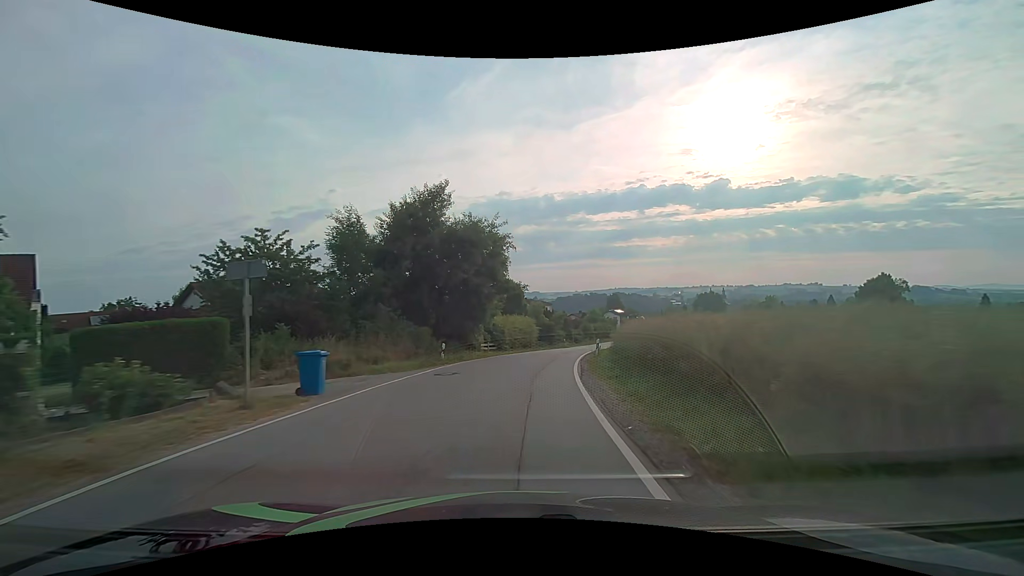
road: secondary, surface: asphalt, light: Day
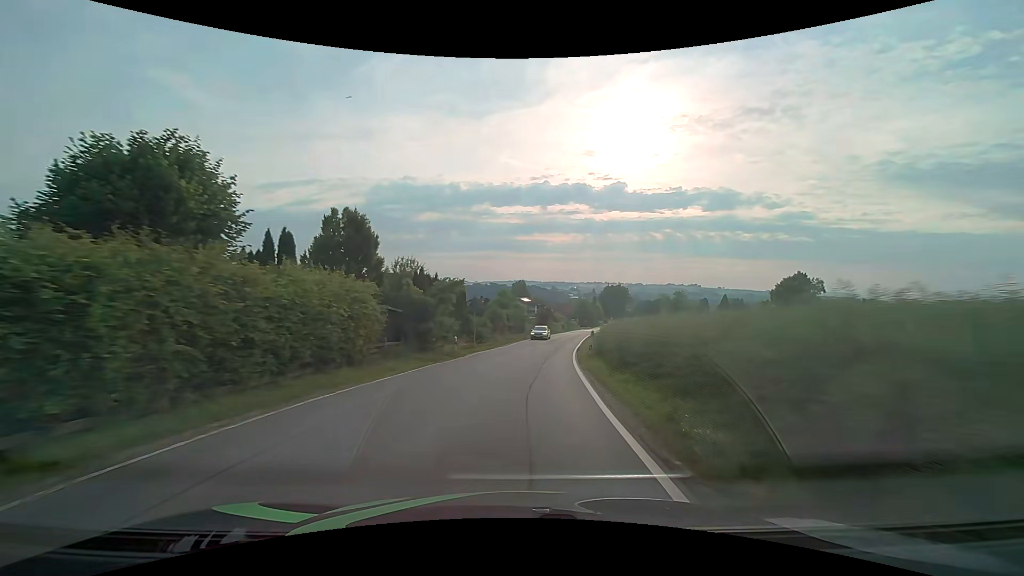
(+3.0, +32.9) m; +11°
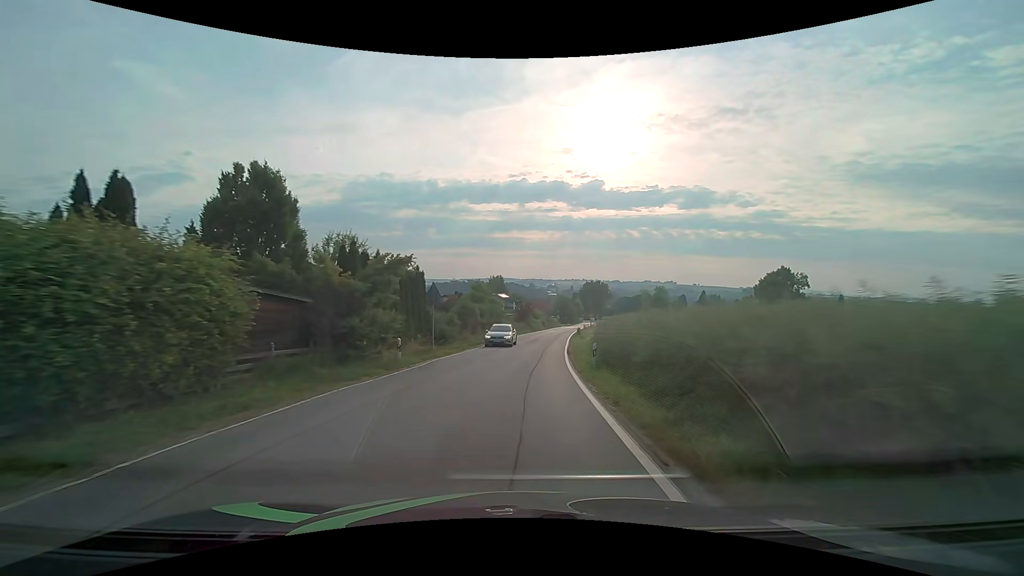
(+0.2, +8.2) m; +3°
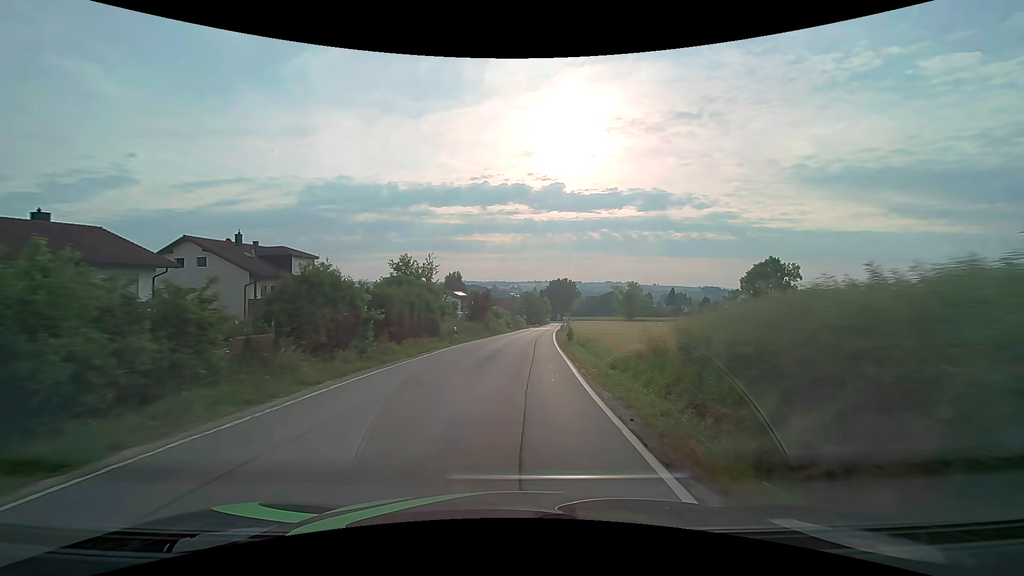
(+0.8, +24.0) m; +3°
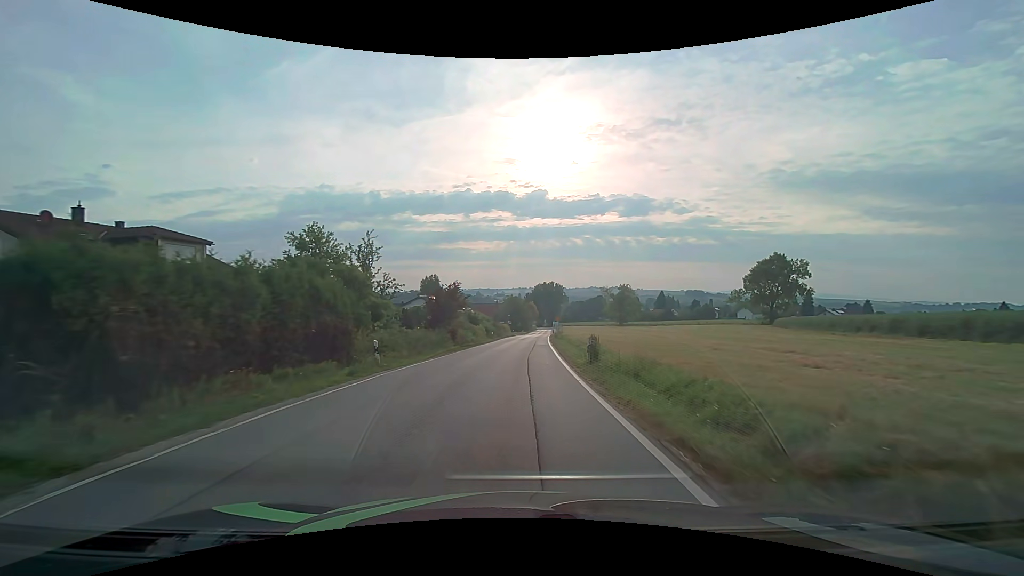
(+0.3, +15.5) m; +2°
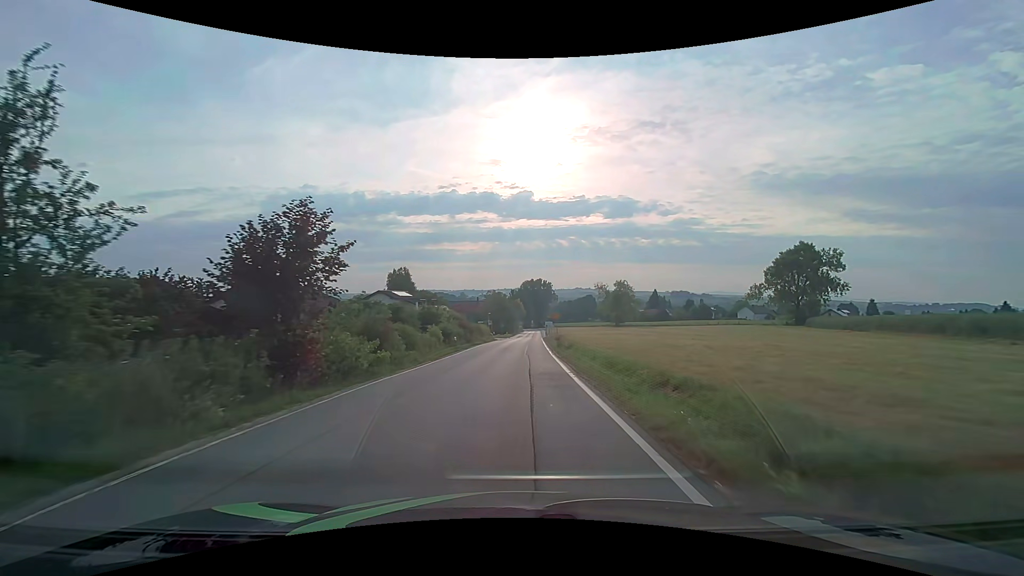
(+0.4, +23.0) m; +2°
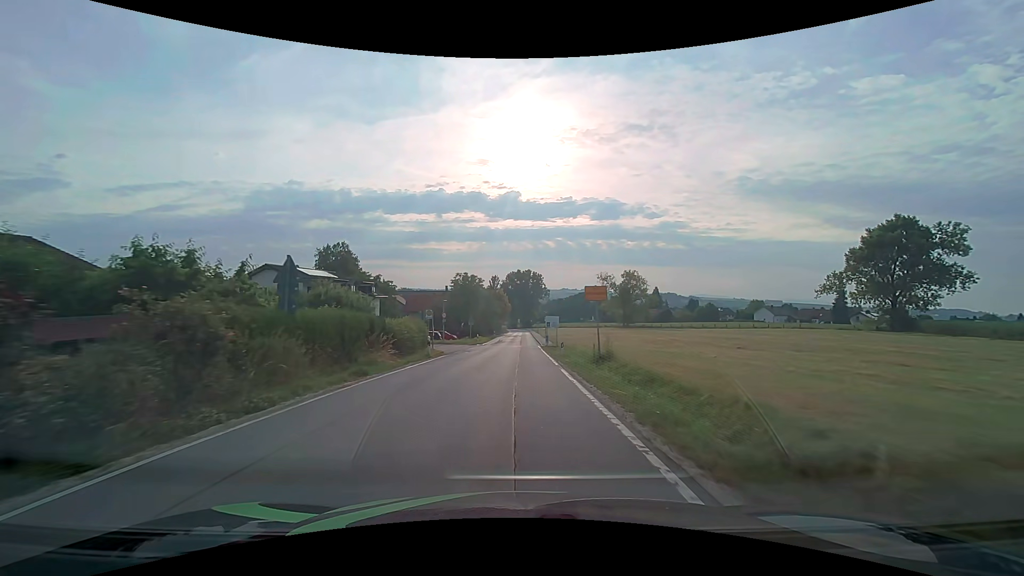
(+0.8, +38.3) m; +2°
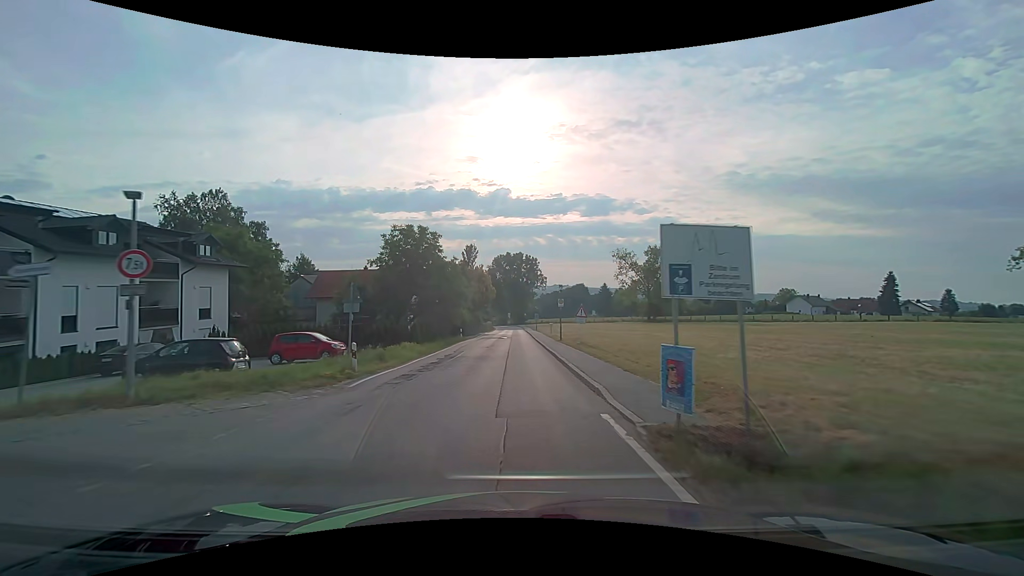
(+0.5, +38.4) m; +1°
(0, +10) (0, +20) (0, +30) (0, +40) (0, +50) (0, +60) (0, +70) (0, +80) (0, +90) (0, +100) m
